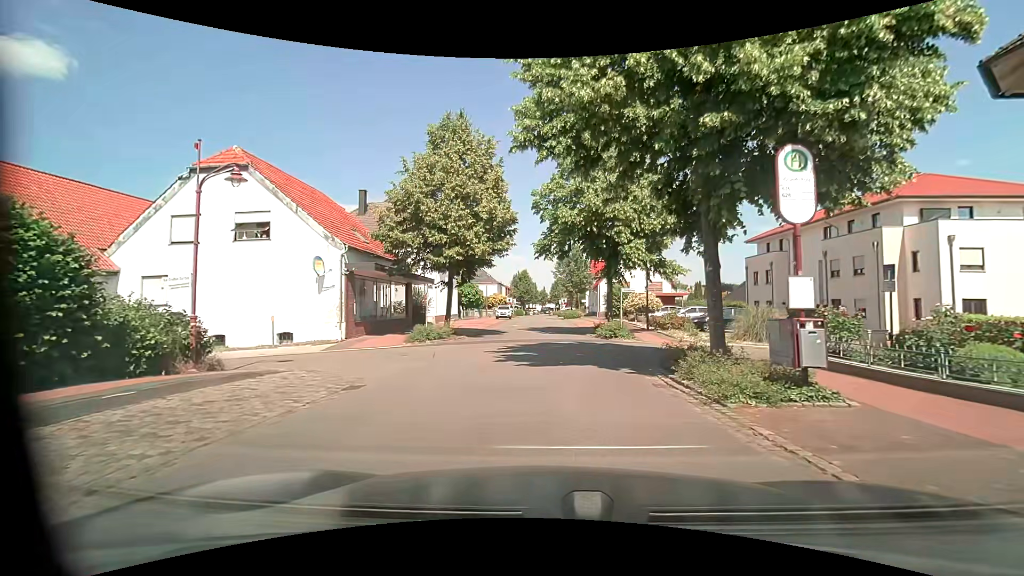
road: residential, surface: asphalt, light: Day
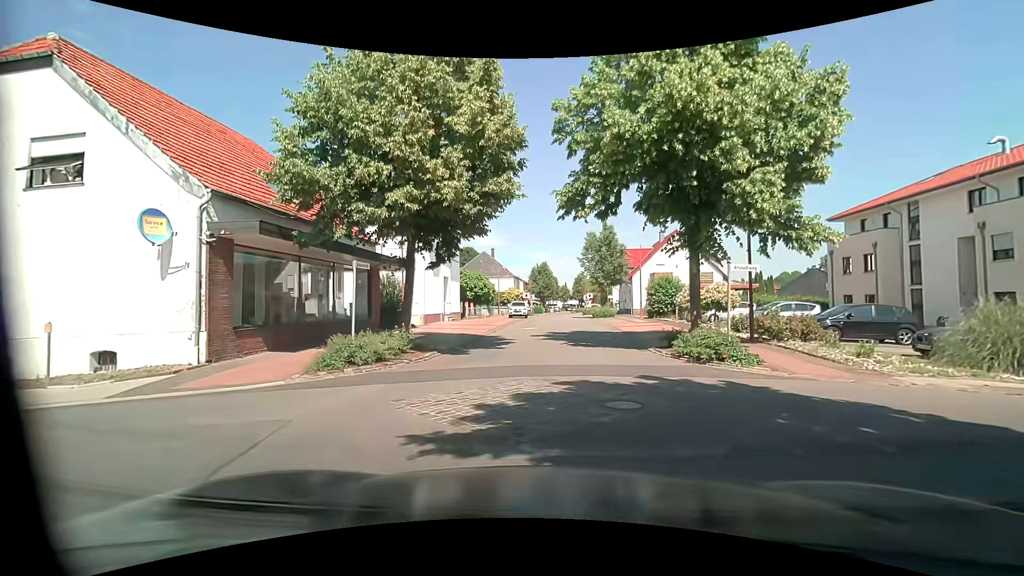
(-0.5, +10.7) m; -5°
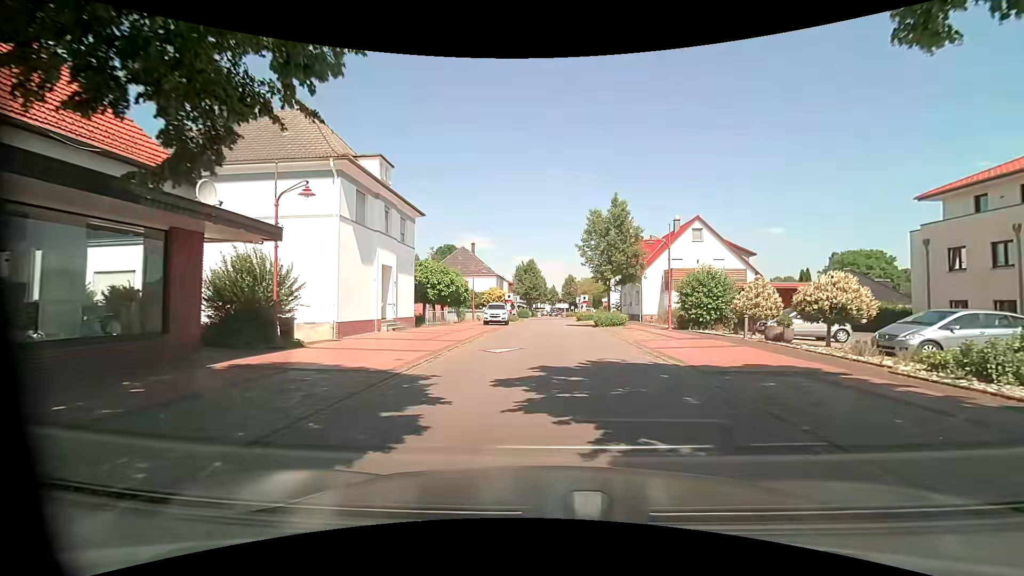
(+0.2, +12.1) m; +3°
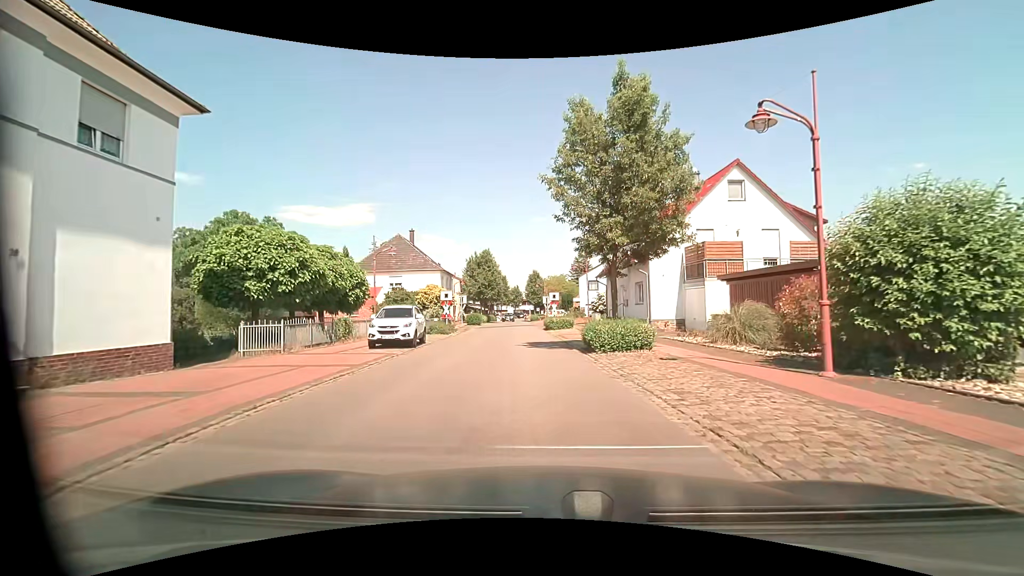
(+0.7, +17.9) m; +3°
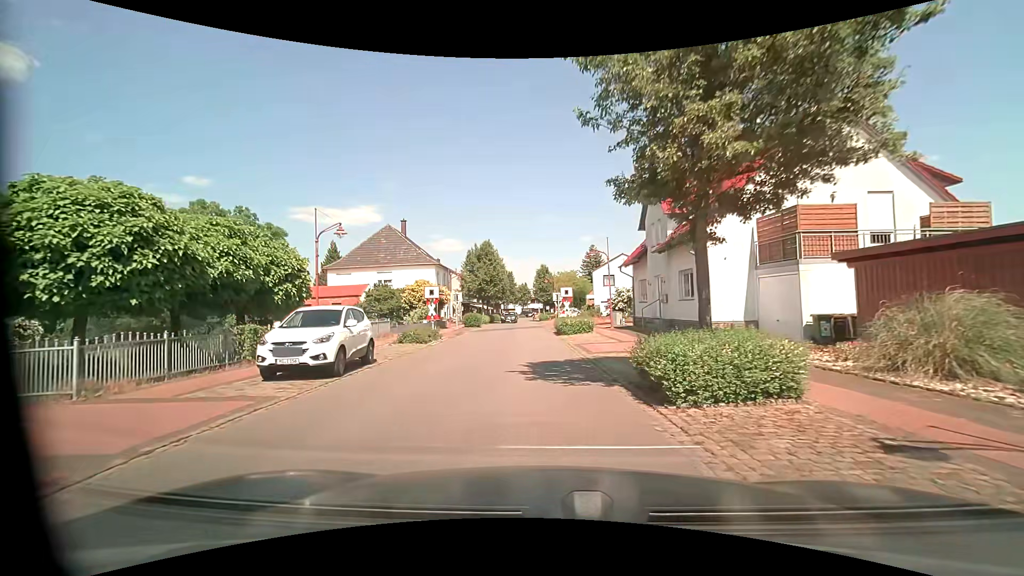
(0.0, +8.0) m; 0°
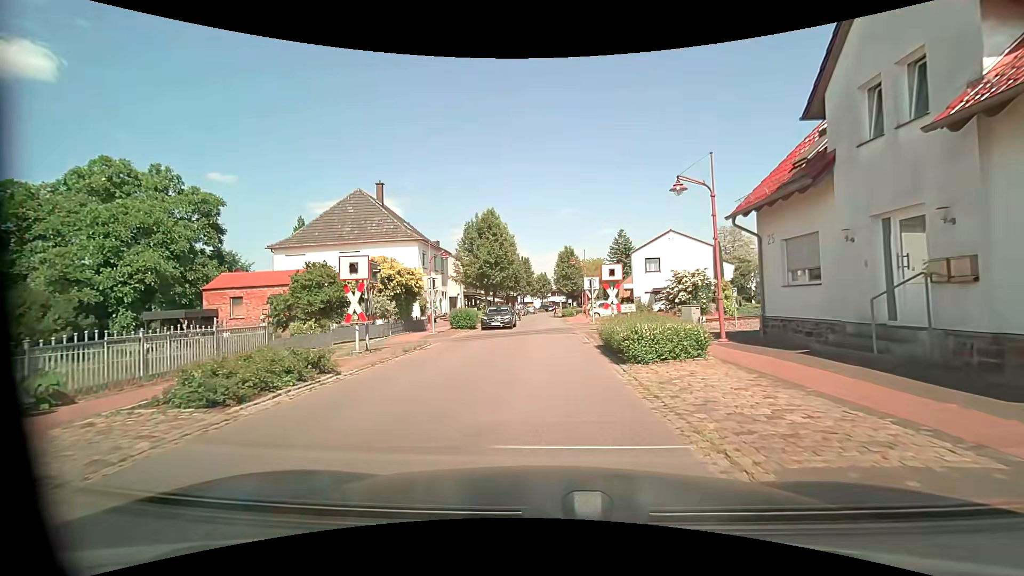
(-0.5, +15.6) m; -3°
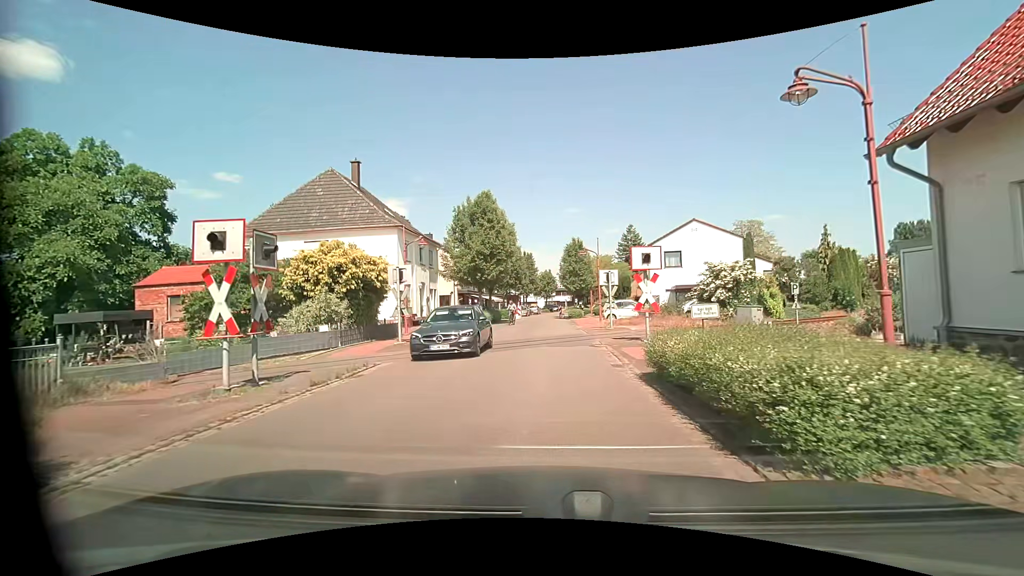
(0.0, +6.7) m; 0°
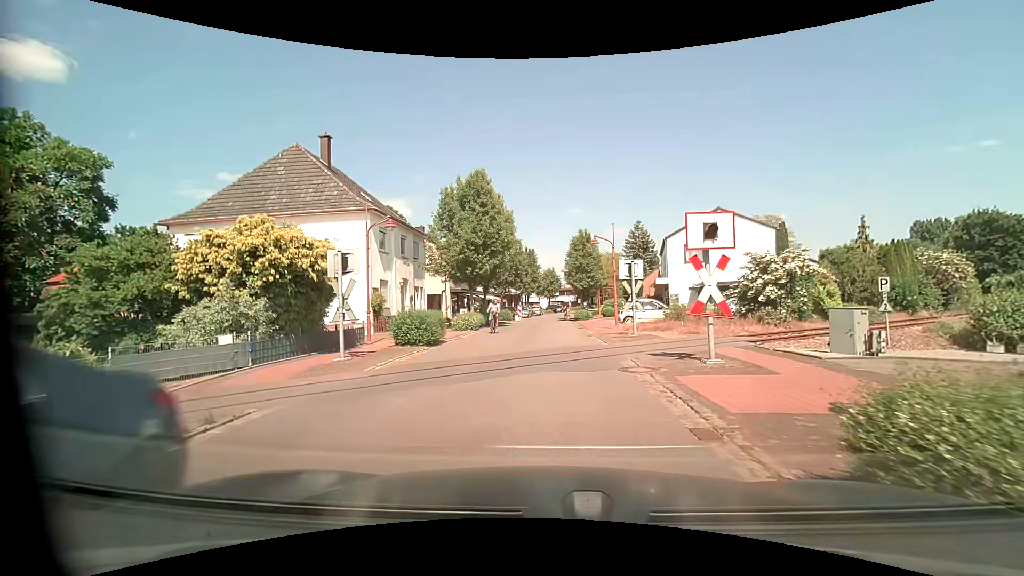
(-0.1, +5.8) m; -1°
(0, +10) (0, +20) (0, +30) (+1, +40) (+1, +50) (0, +60) (+2, +70) (+4, +80) (+6, +89) (+8, +99) m
